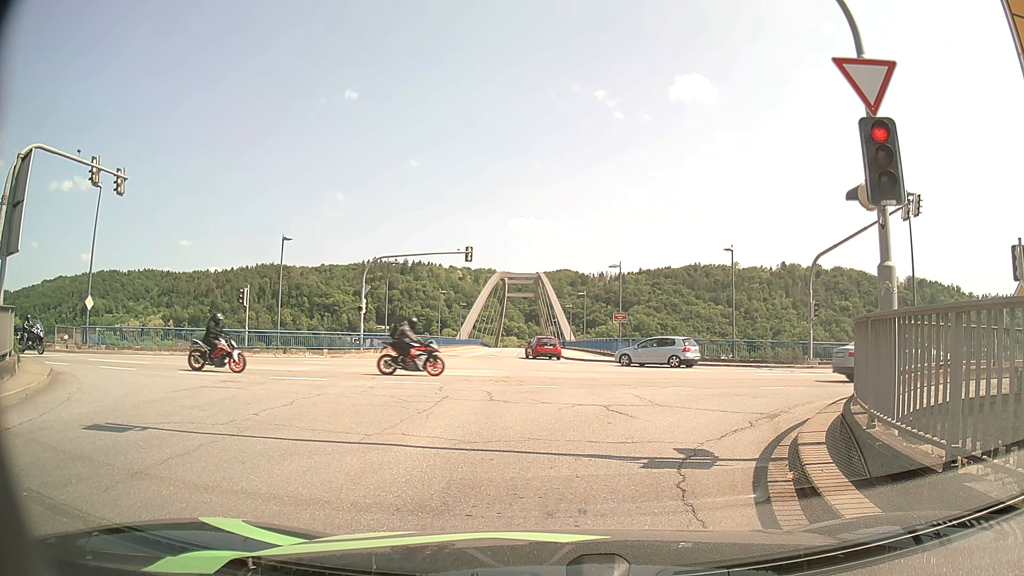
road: tertiary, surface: asphalt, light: Day
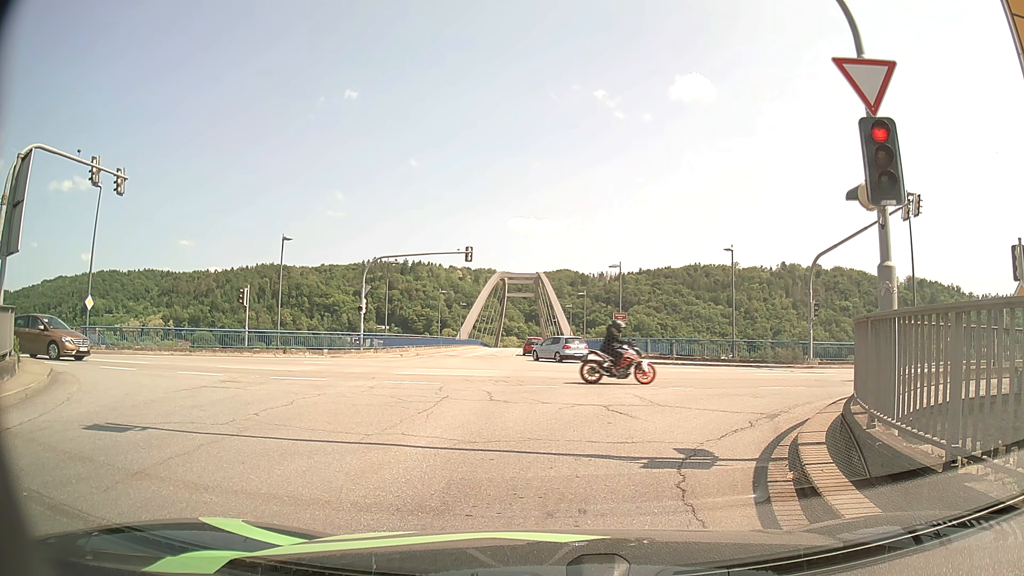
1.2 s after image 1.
(0.0, 0.0) m; 0°
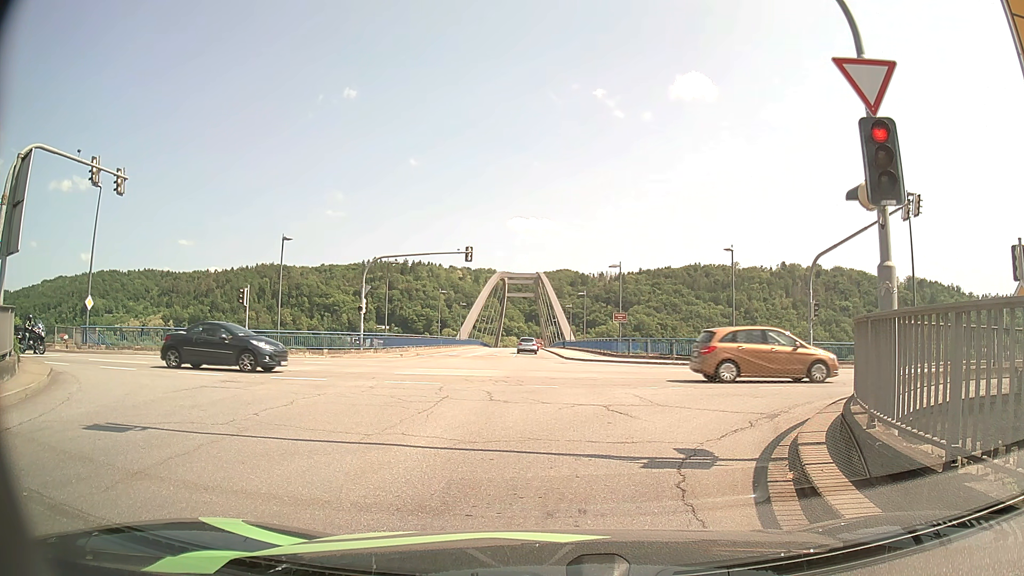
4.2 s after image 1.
(0.0, 0.0) m; 0°
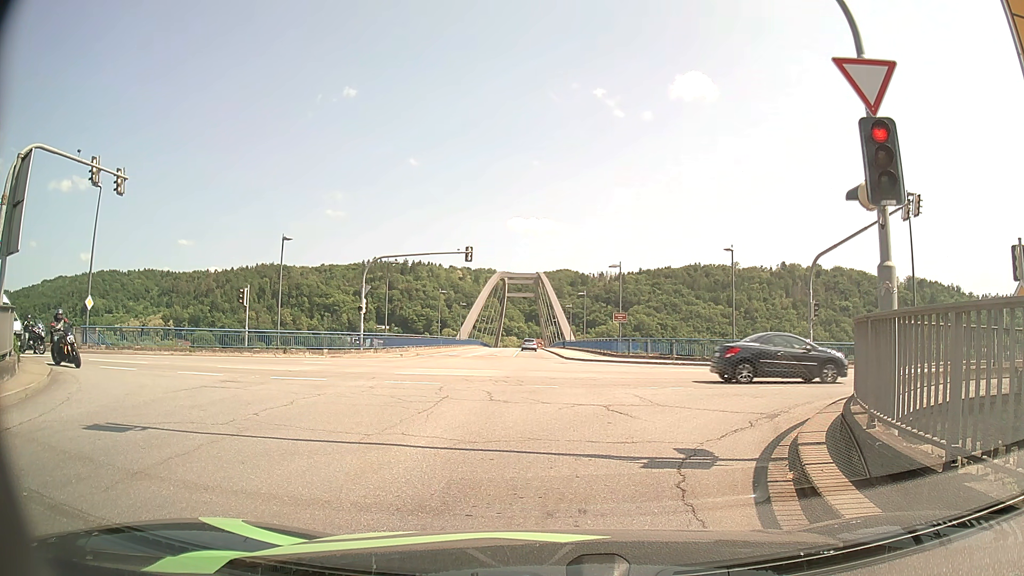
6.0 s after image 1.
(0.0, 0.0) m; 0°
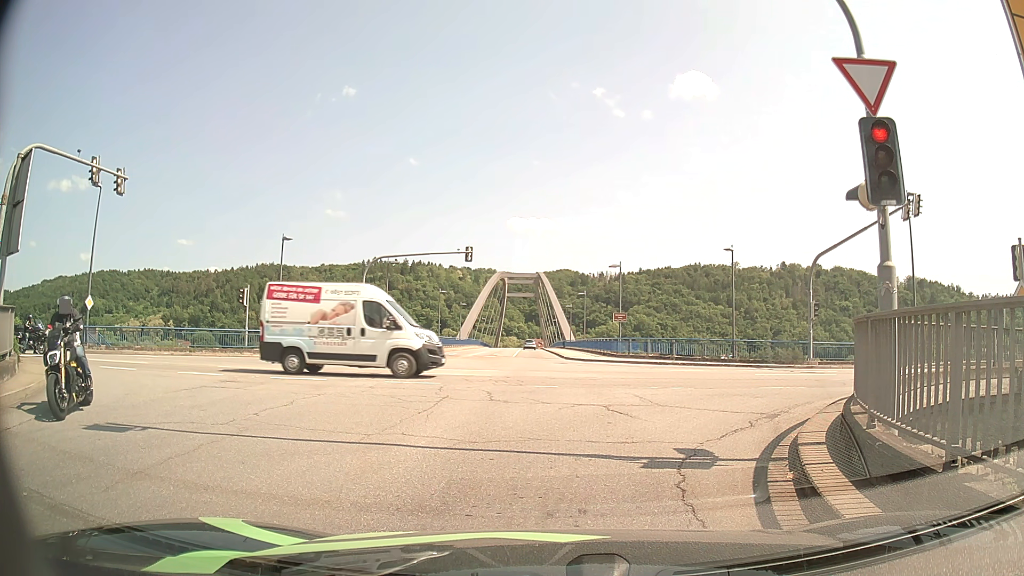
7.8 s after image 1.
(0.0, 0.0) m; 0°
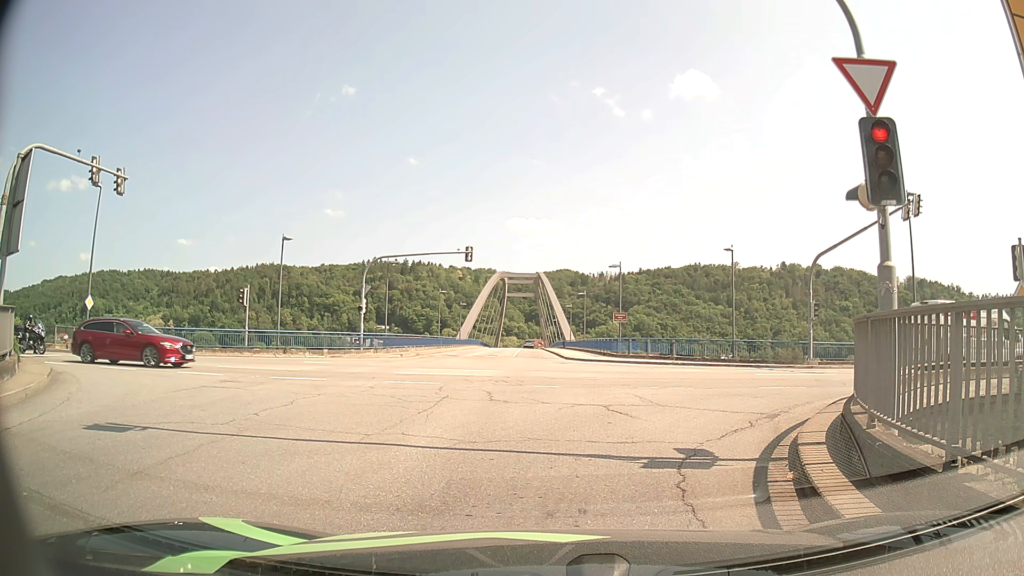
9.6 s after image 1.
(0.0, 0.0) m; 0°
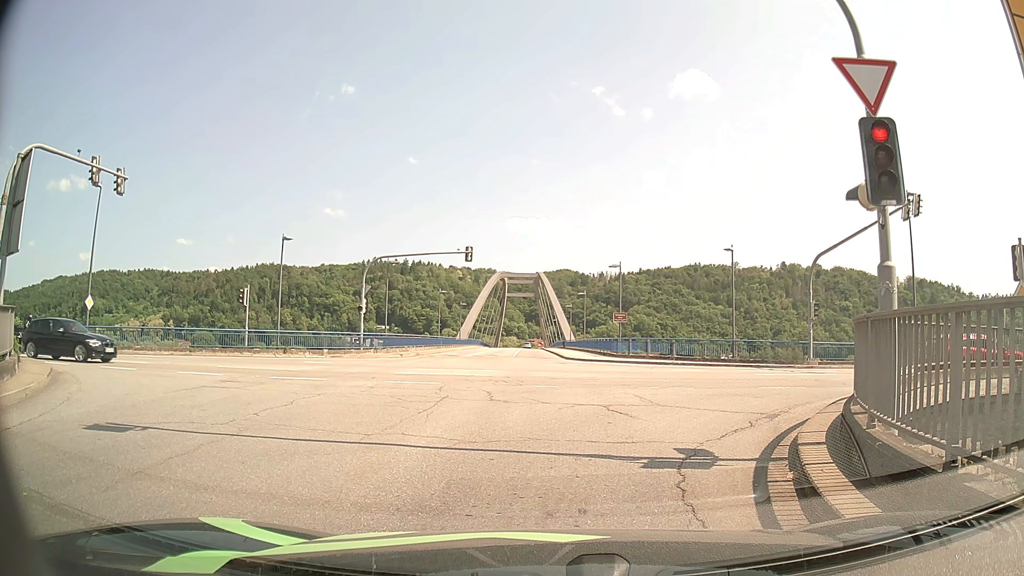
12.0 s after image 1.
(0.0, 0.0) m; 0°
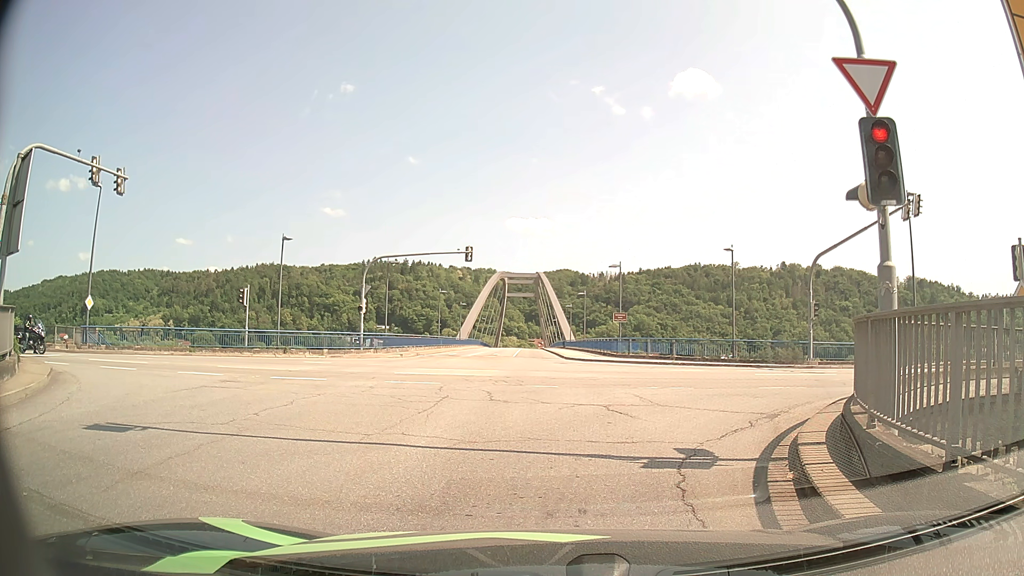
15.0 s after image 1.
(0.0, 0.0) m; 0°
